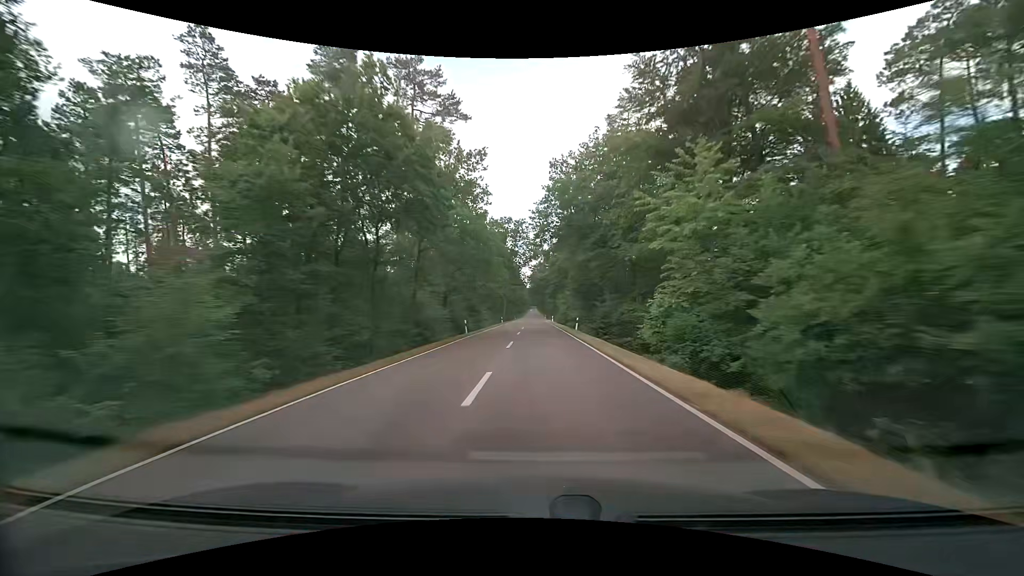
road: tertiary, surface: asphalt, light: Day
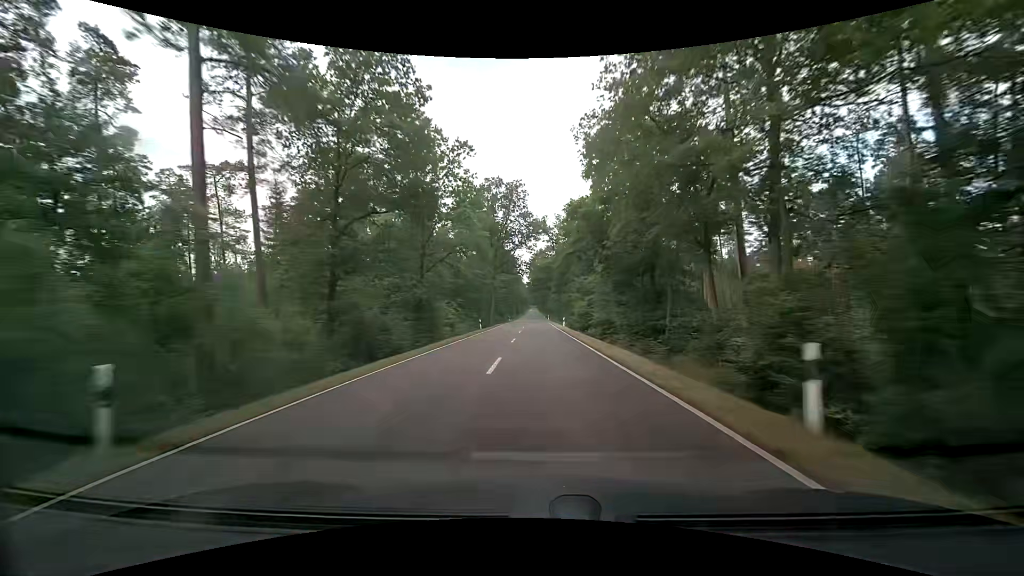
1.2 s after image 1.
(-0.3, +32.0) m; -1°
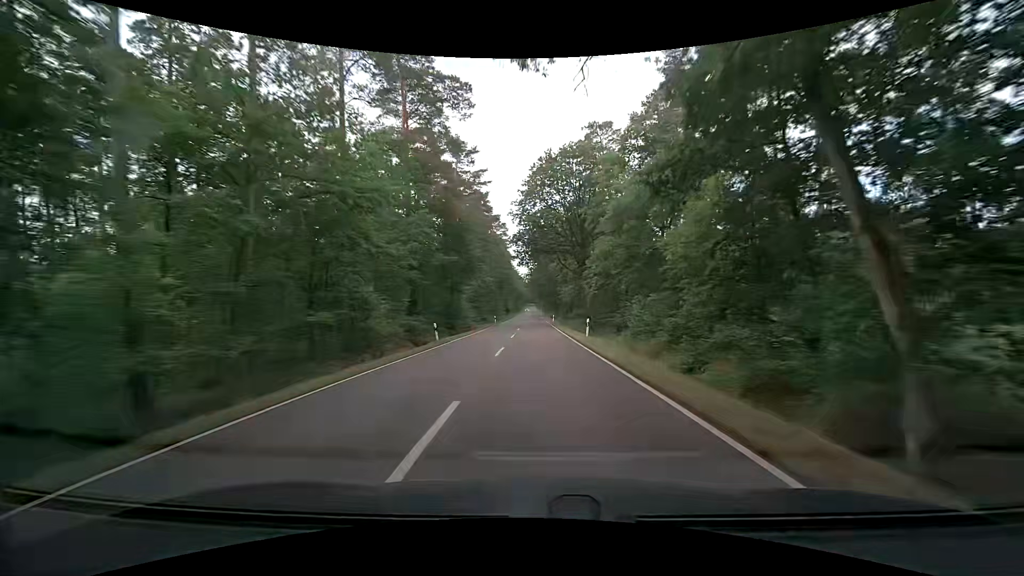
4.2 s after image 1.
(+0.5, +79.0) m; 0°
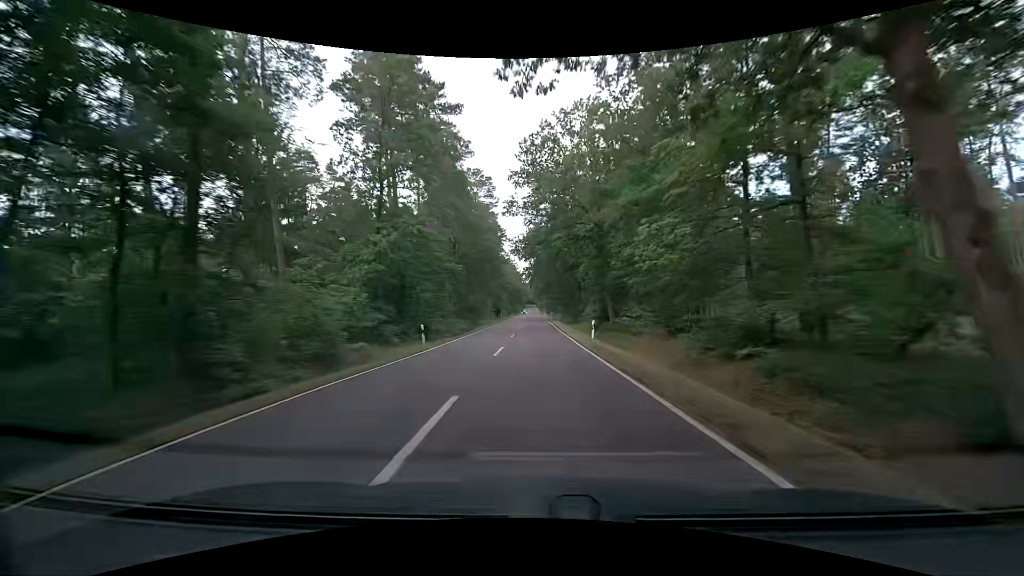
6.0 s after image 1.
(-0.1, +47.0) m; -1°
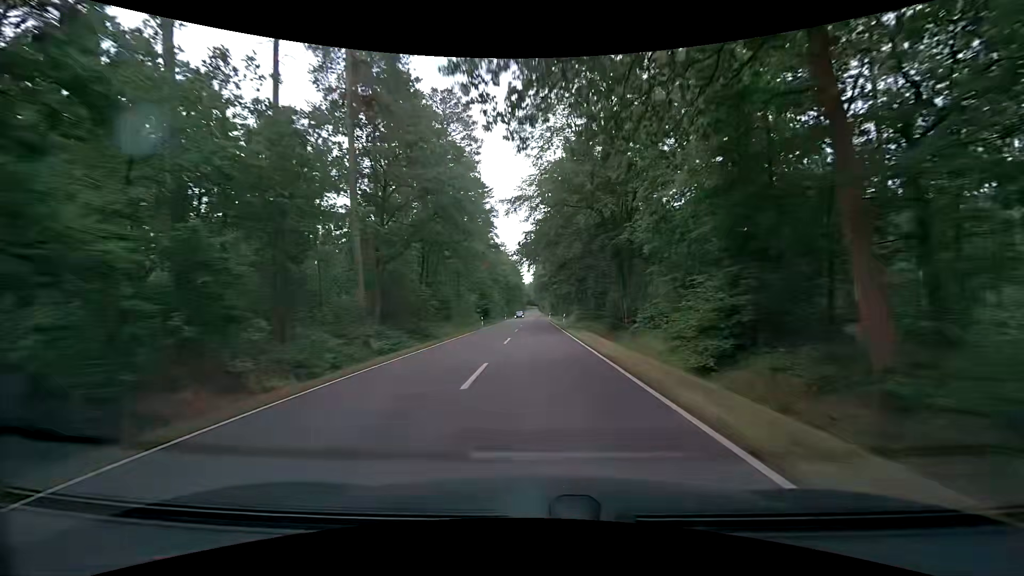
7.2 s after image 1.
(+0.2, +31.3) m; 0°
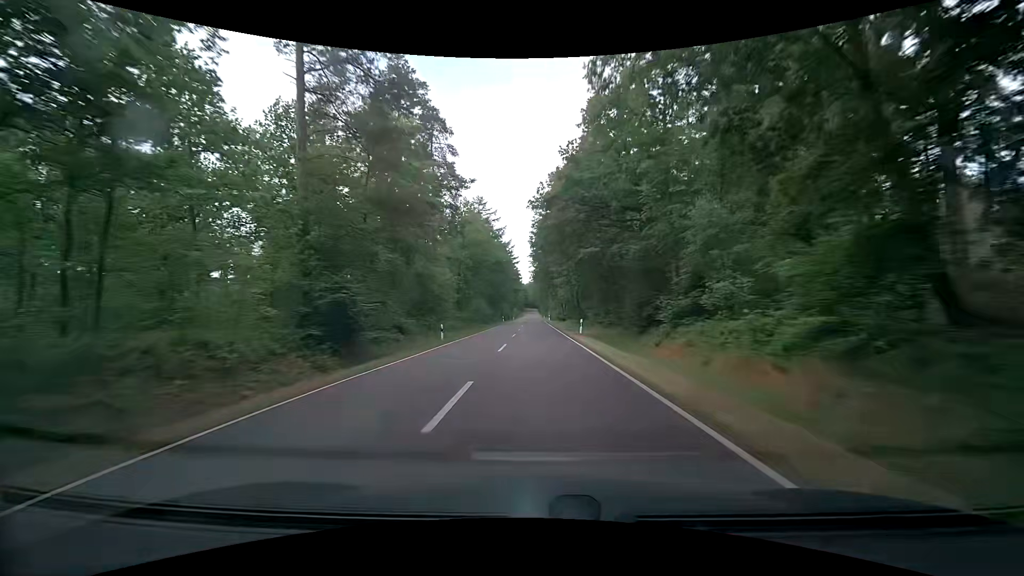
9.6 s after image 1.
(0.0, +62.6) m; 0°
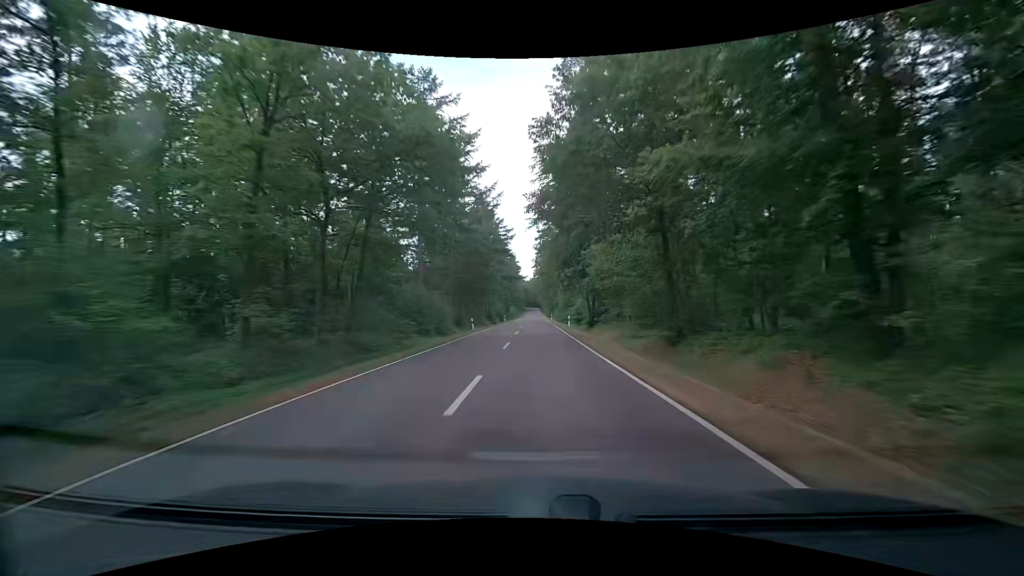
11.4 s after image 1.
(-0.1, +46.8) m; 0°
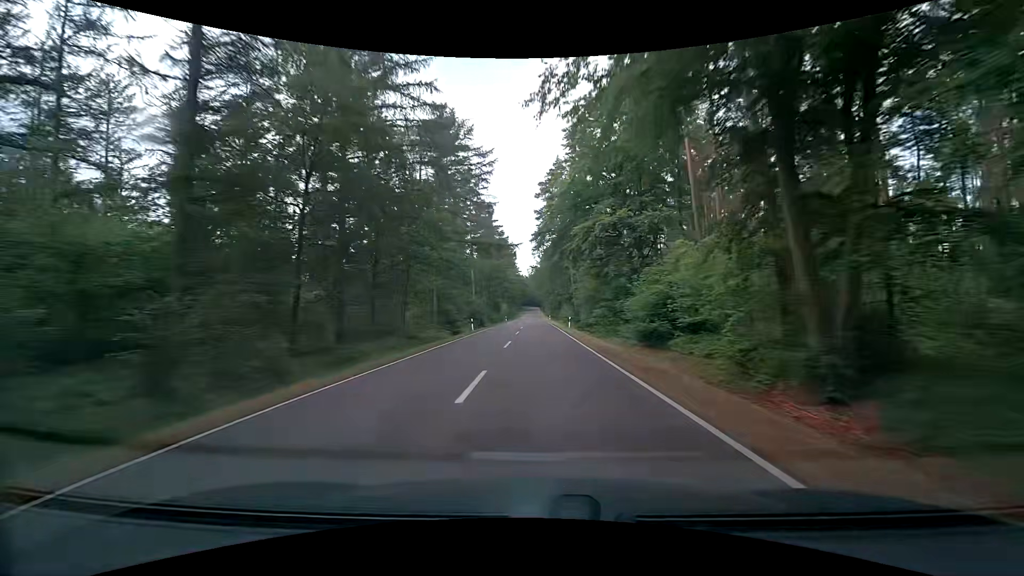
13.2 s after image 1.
(+0.3, +46.7) m; 0°
(0, +10) (0, +20) (0, +30) (0, +40) (0, +50) (0, +60) (0, +70) (0, +80) (0, +90) (0, +100) m
